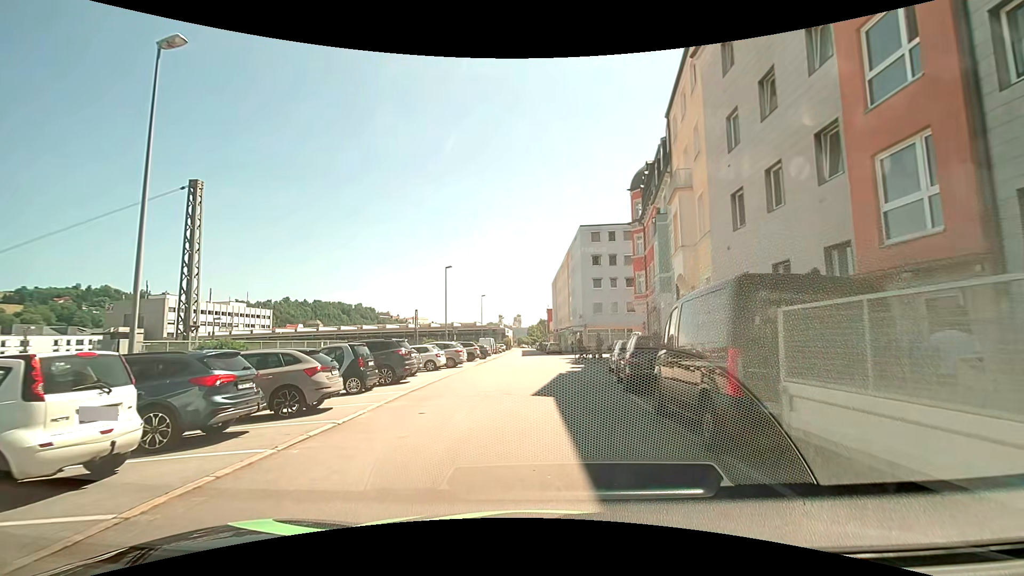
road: residential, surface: asphalt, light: Day
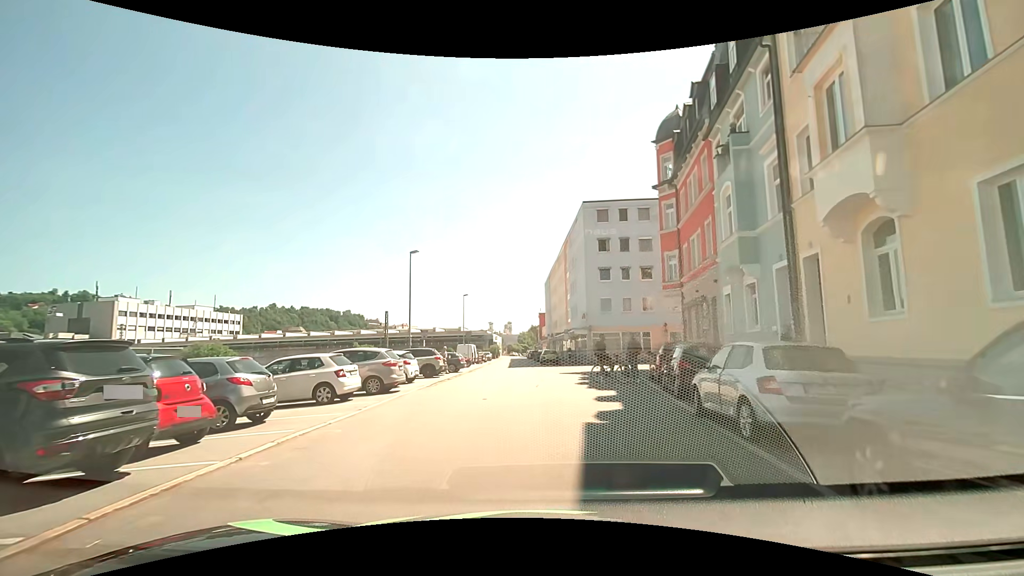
(-0.1, +13.0) m; 0°
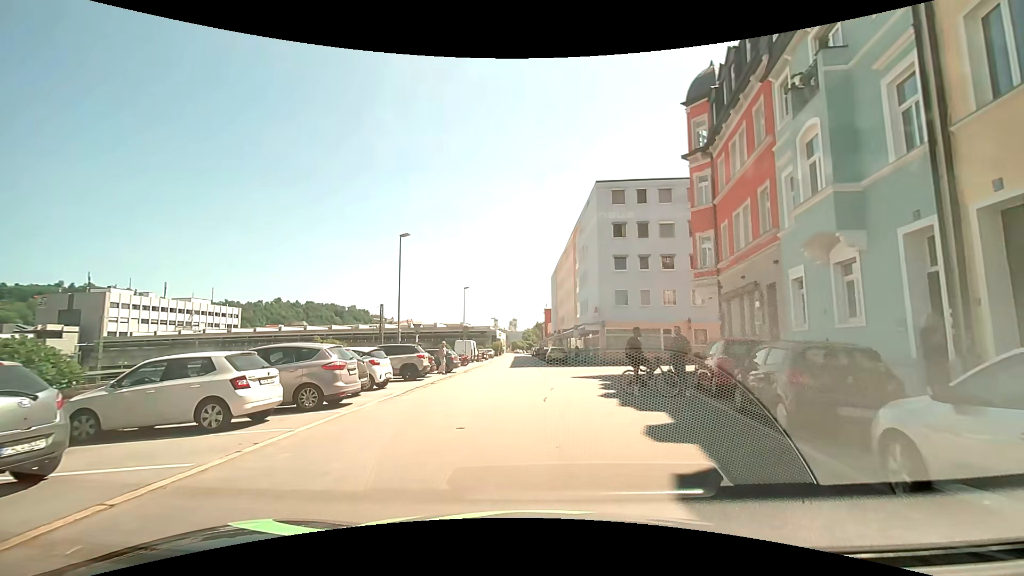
(+0.1, +5.2) m; +1°
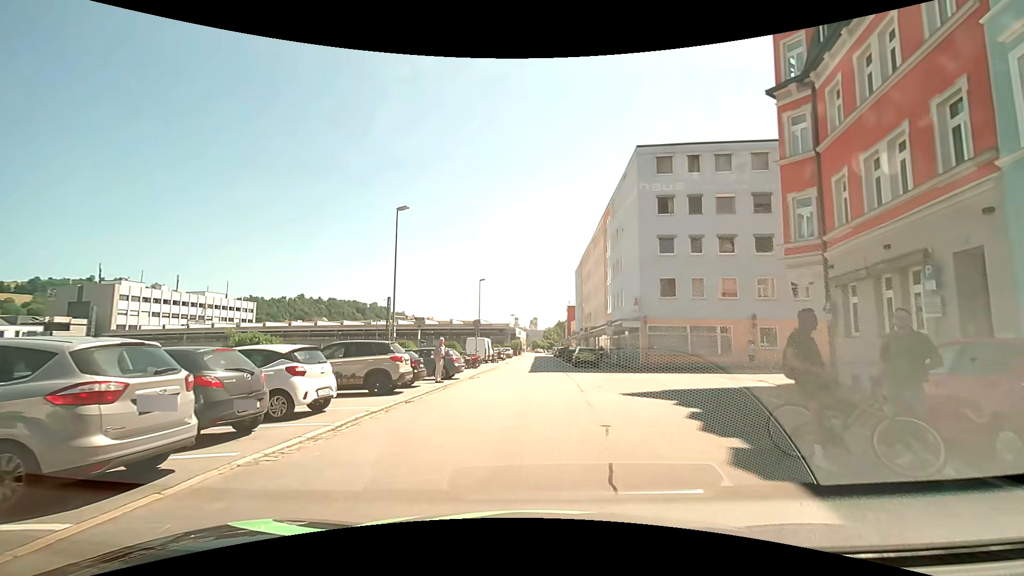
(-0.3, +7.2) m; -3°
